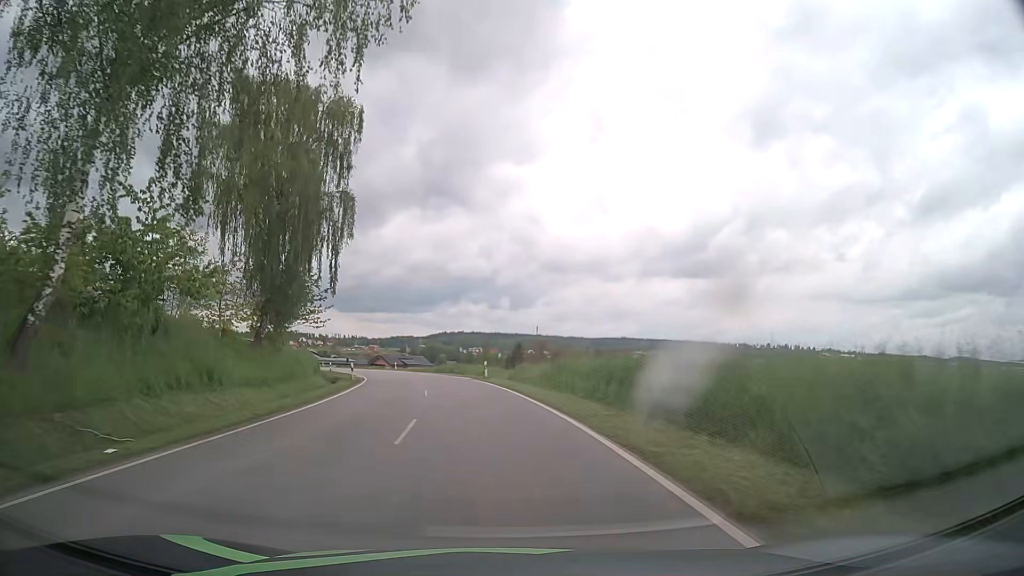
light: Day
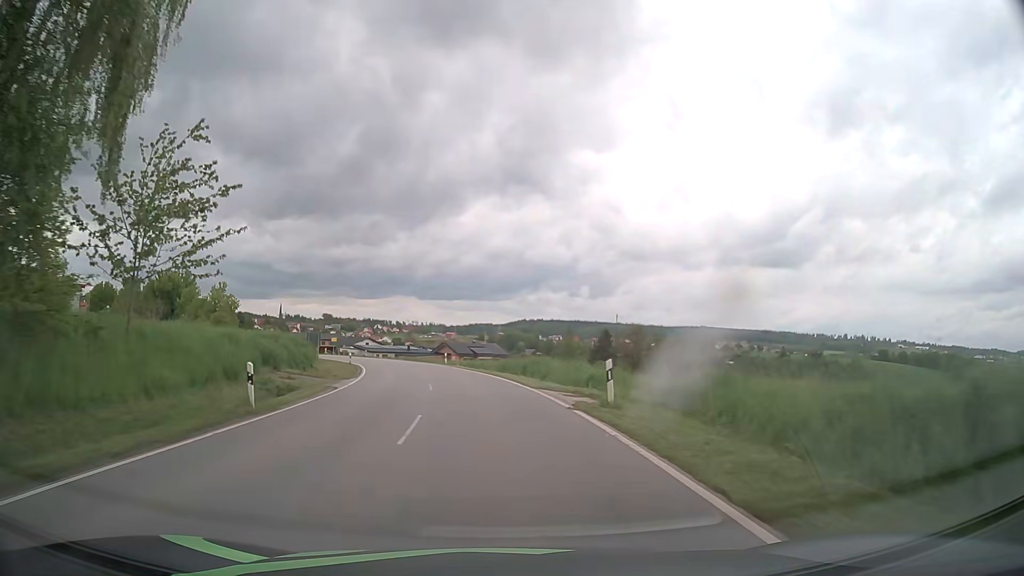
(-1.5, +24.9) m; -7°
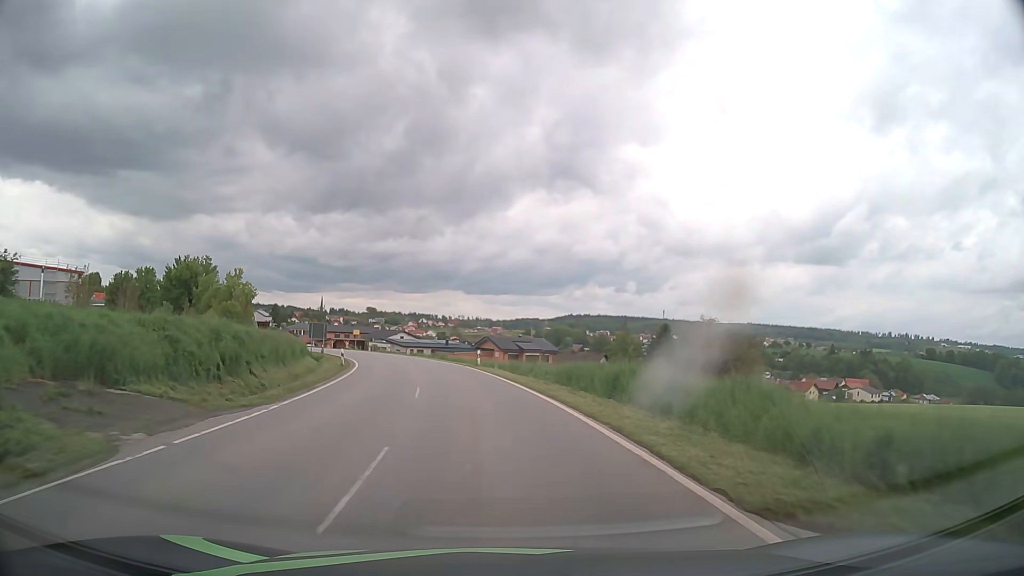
(-0.6, +16.4) m; -4°
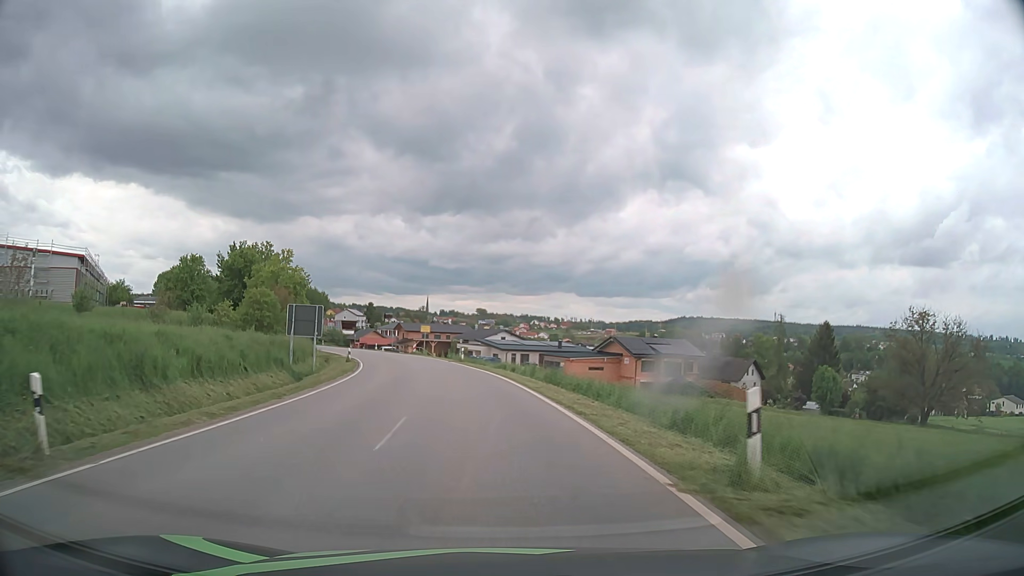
(-2.5, +32.0) m; -9°
(0, +10) (-1, +20) (-2, +30) (-4, +40) (-6, +50) (-9, +59) (-12, +69) (-15, +78) (-19, +87) (-24, +96) m
